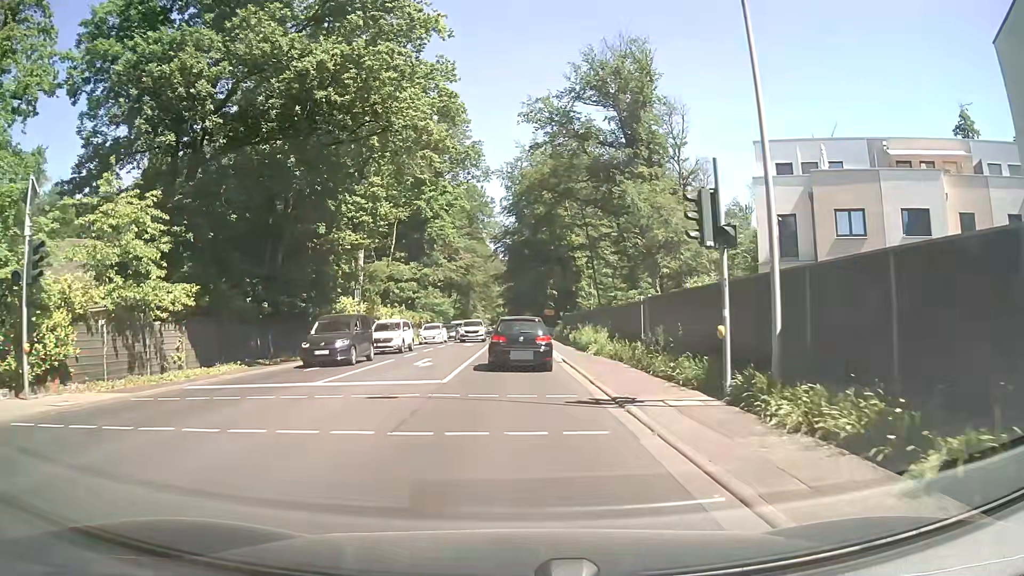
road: secondary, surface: asphalt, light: Day
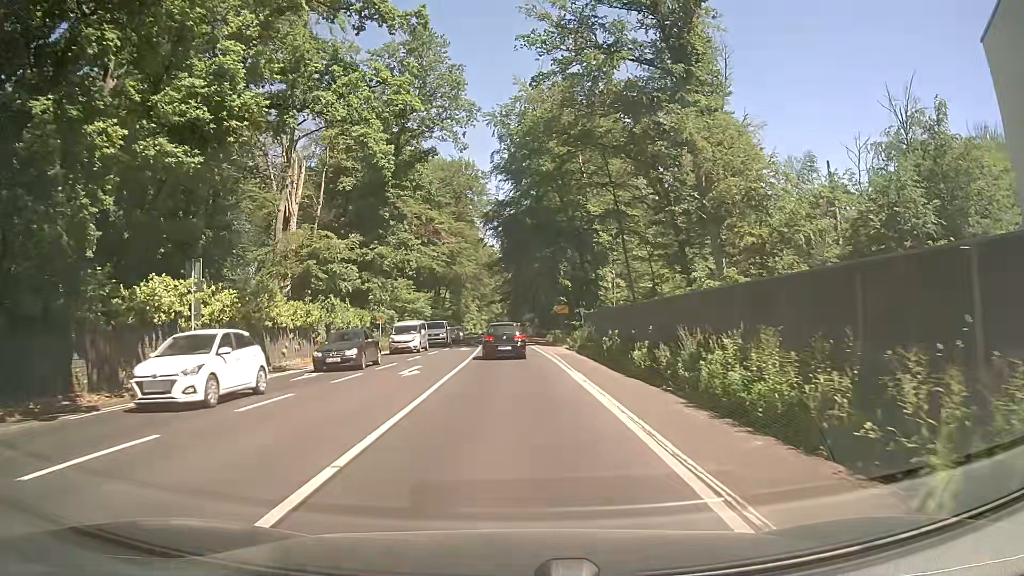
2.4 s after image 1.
(-0.1, +23.8) m; -1°
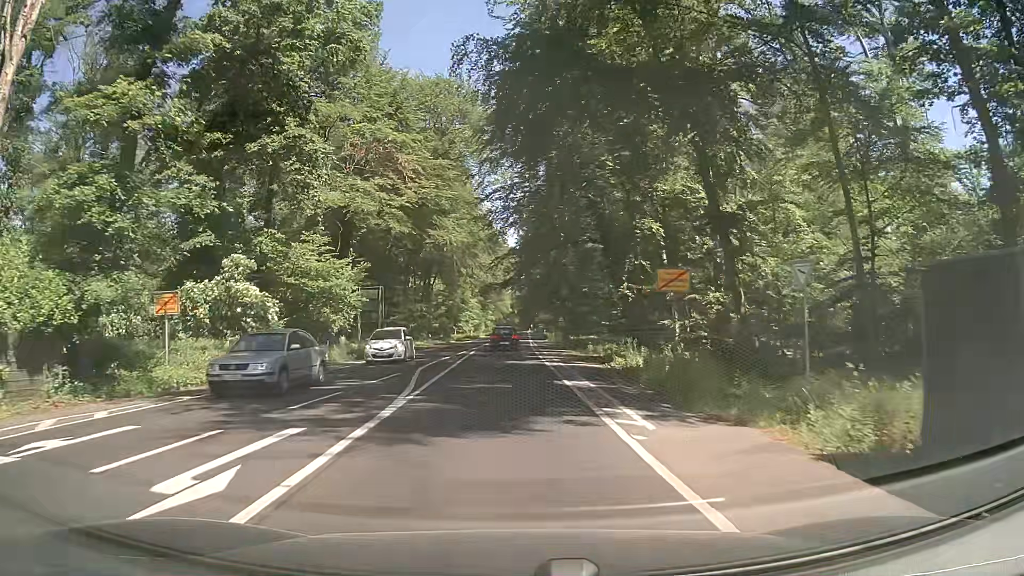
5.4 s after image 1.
(+0.3, +36.0) m; 0°
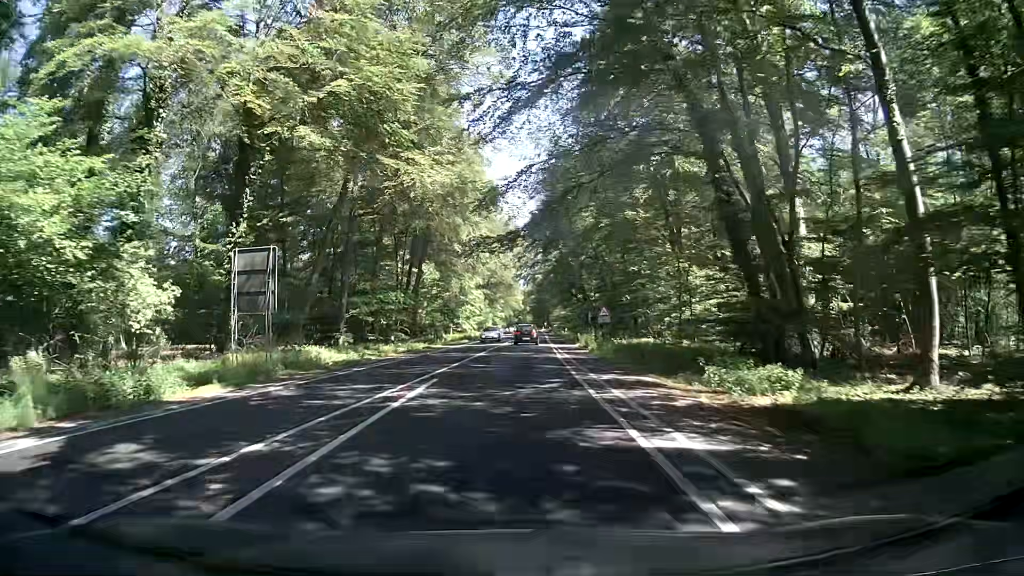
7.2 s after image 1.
(-0.3, +24.6) m; -2°
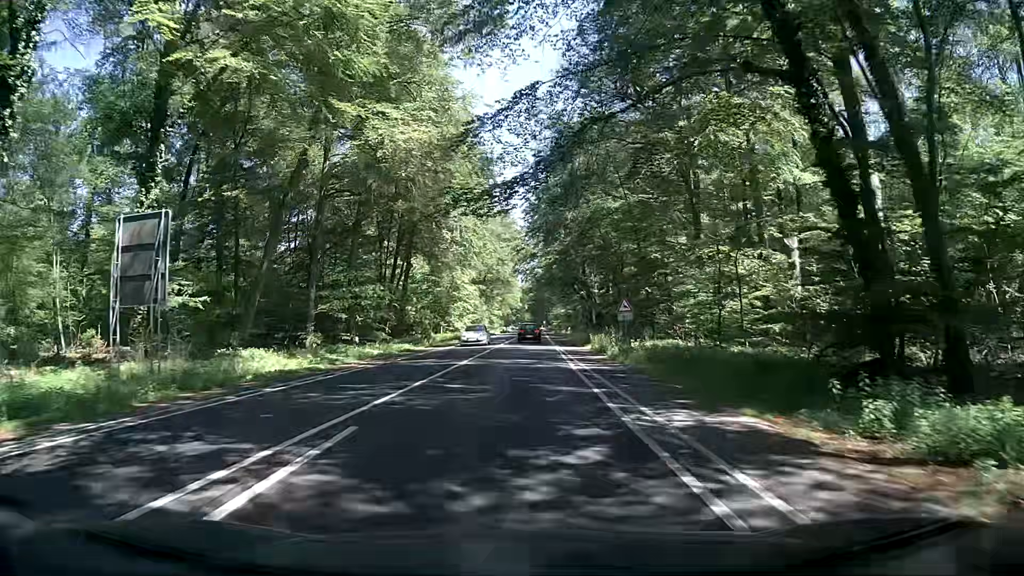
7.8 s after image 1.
(+0.1, +8.5) m; 0°
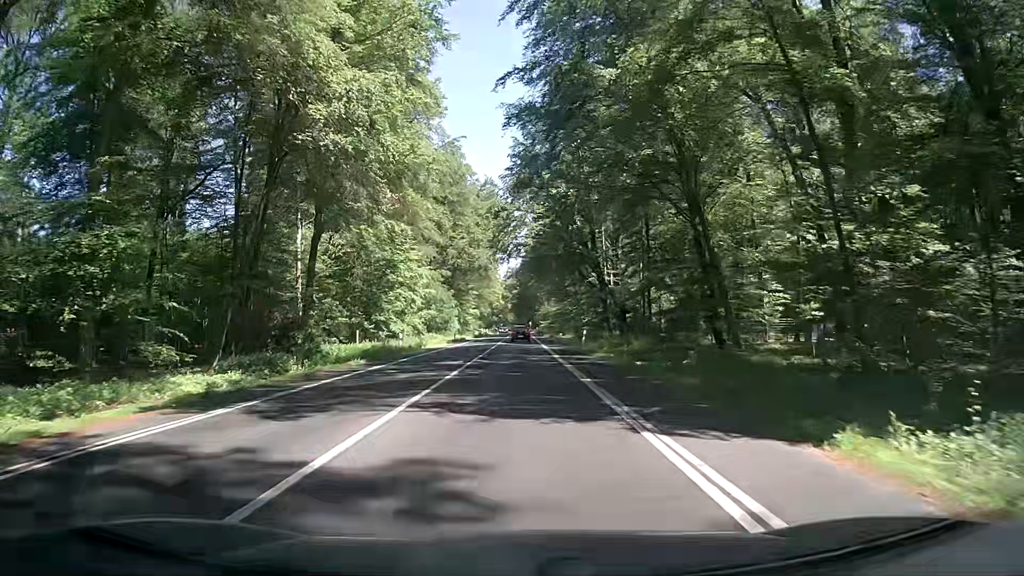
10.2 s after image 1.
(+0.9, +34.2) m; +2°
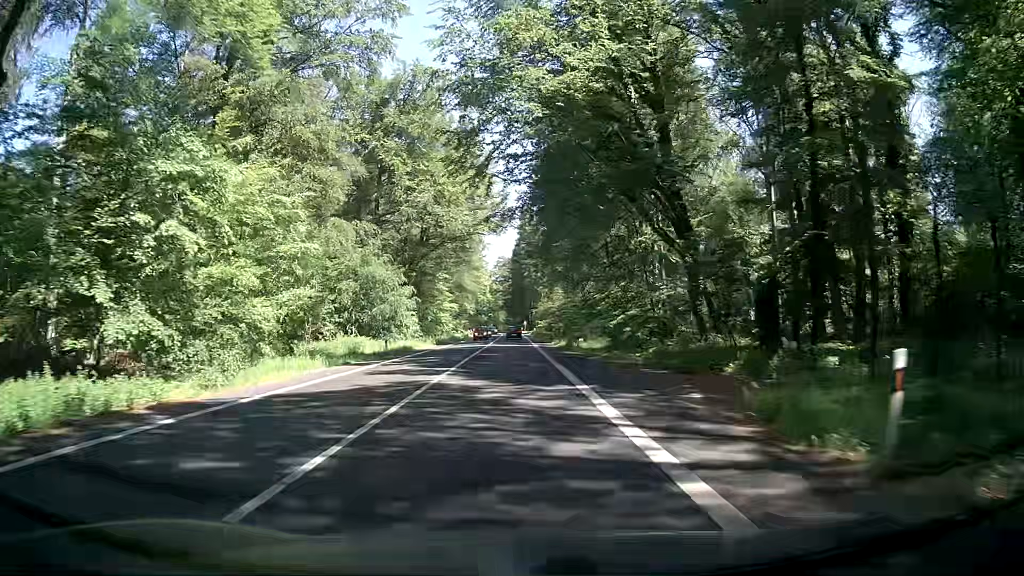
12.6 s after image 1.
(+0.4, +38.1) m; +1°
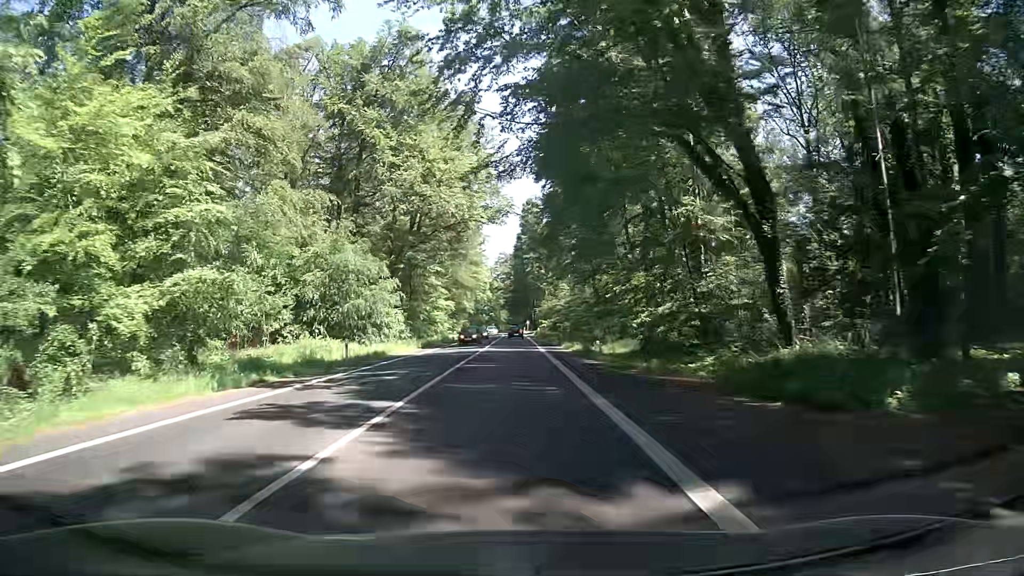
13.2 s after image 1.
(0.0, +10.3) m; 0°
(0, +10) (0, +20) (0, +30) (0, +40) (0, +50) (0, +60) (0, +70) (0, +80) (-1, +90) (-1, +100) m
